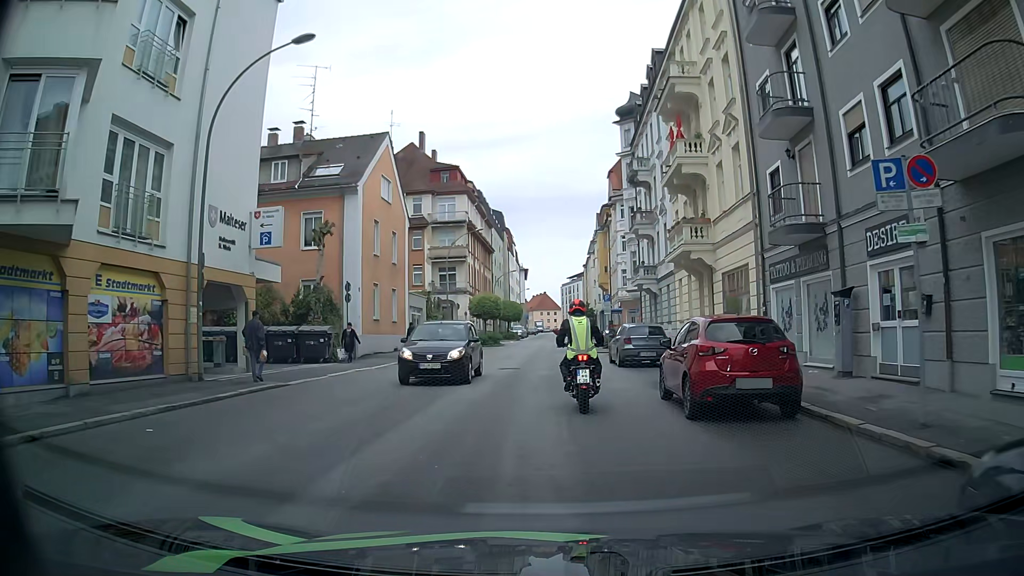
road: tertiary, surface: asphalt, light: Day
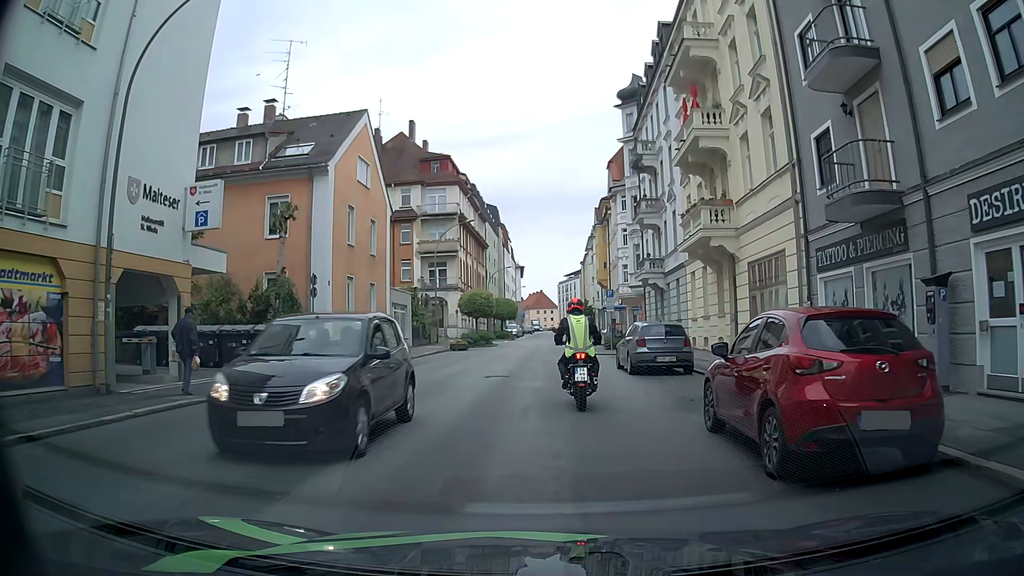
(0.0, +3.9) m; +1°
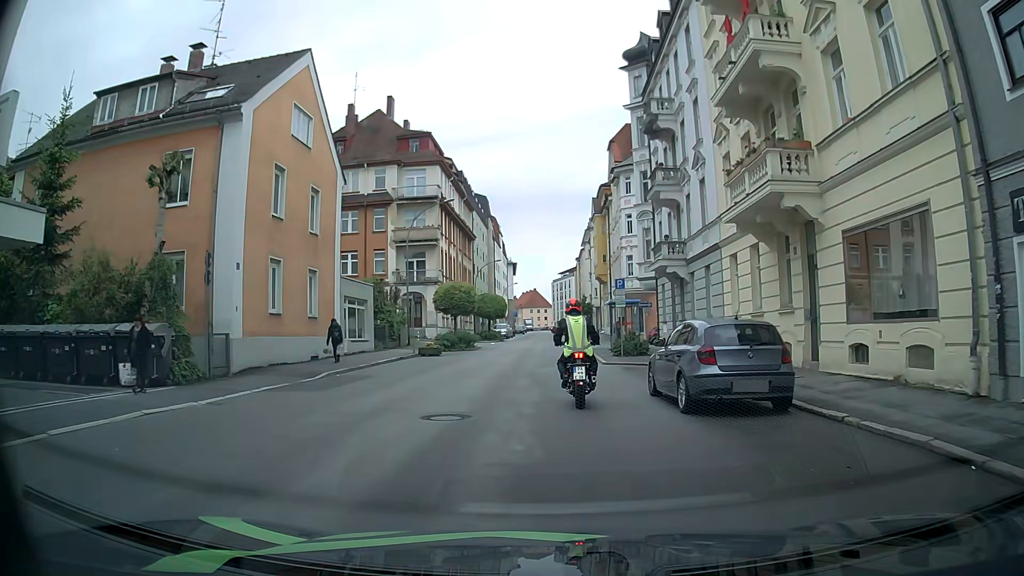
(-0.2, +7.9) m; -1°
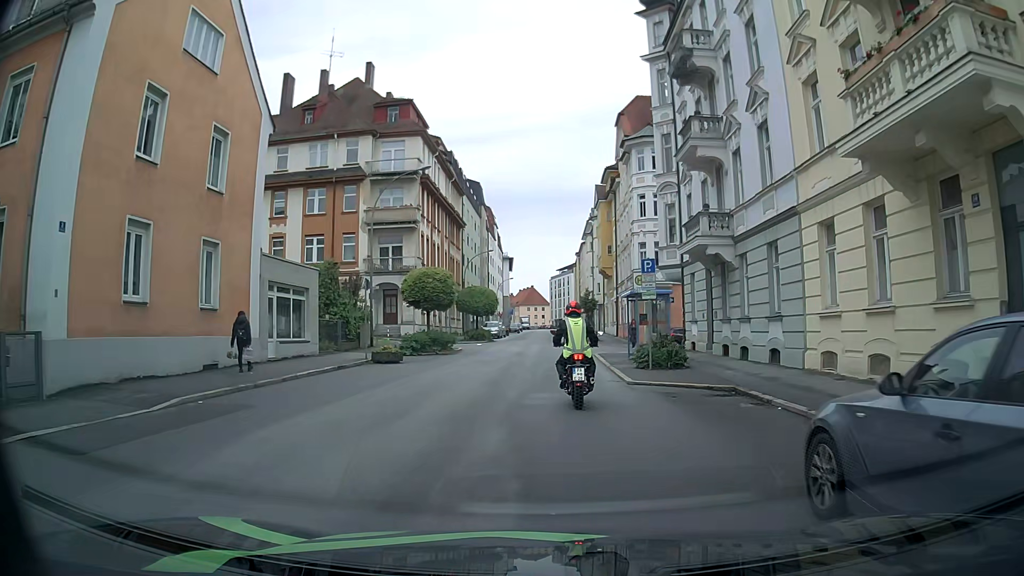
(+0.1, +8.3) m; +2°
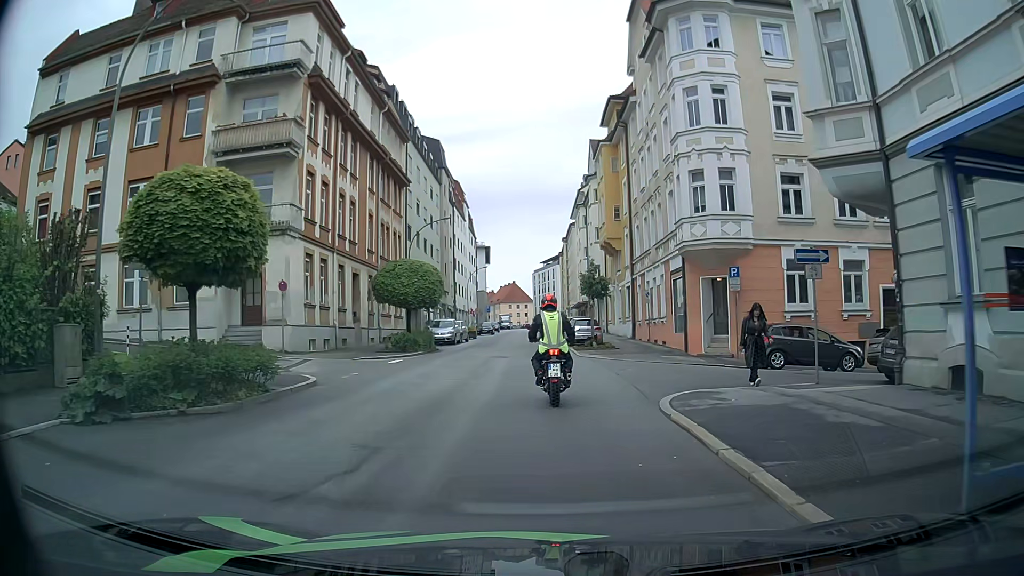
(-0.2, +21.0) m; +2°
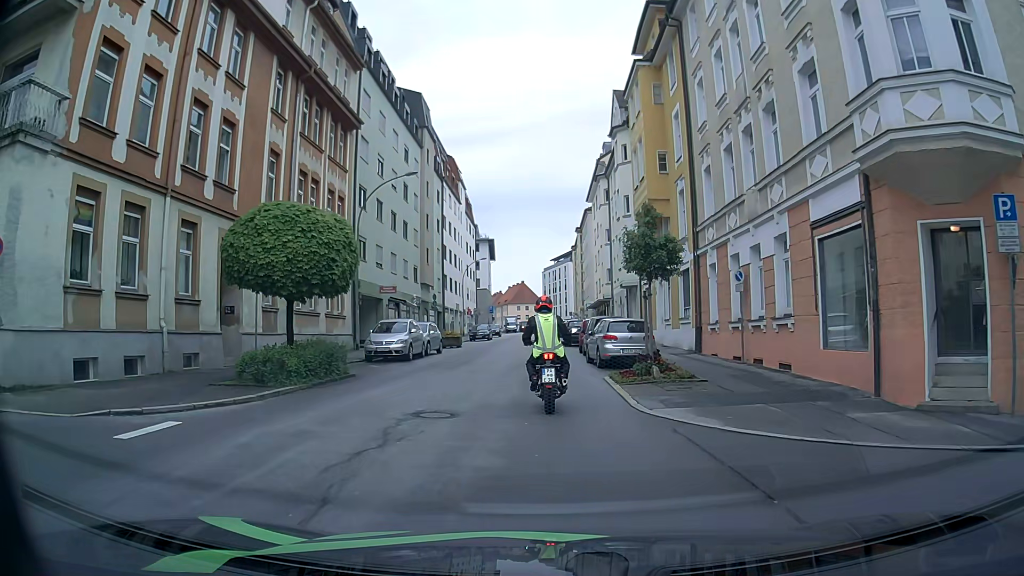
(-0.4, +15.4) m; -2°
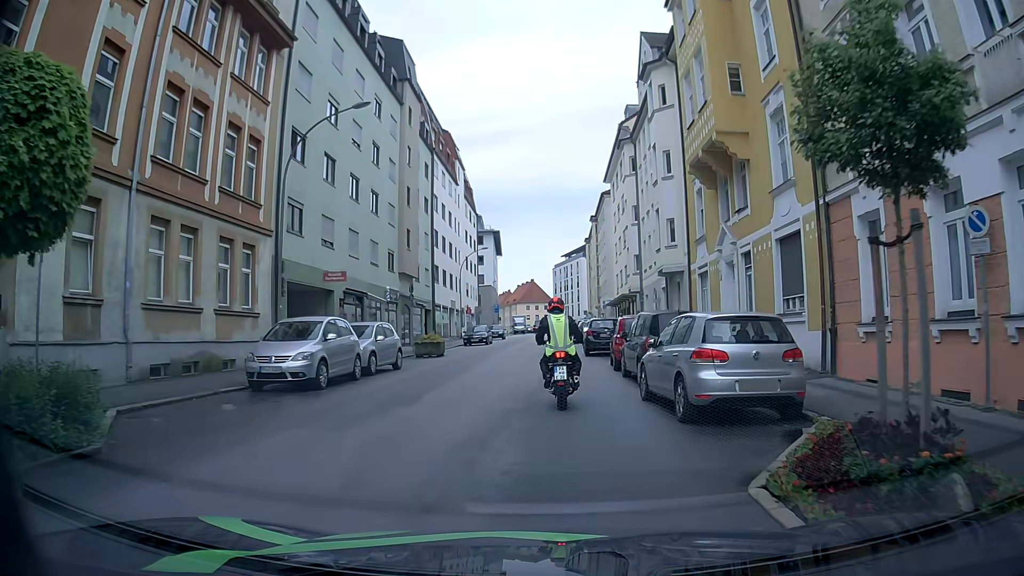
(-0.2, +11.2) m; -2°
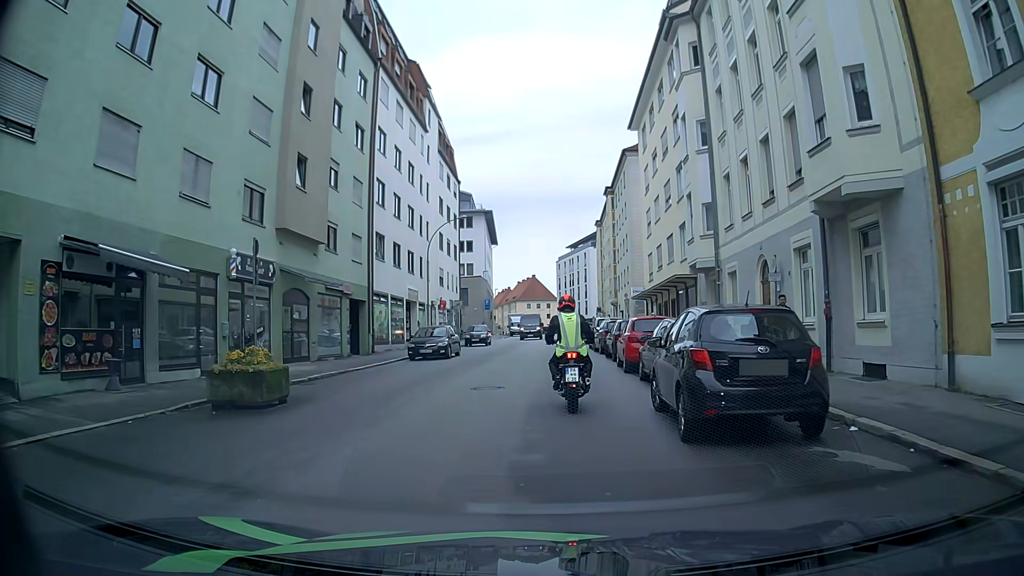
(+0.3, +19.3) m; -1°
(0, +10) (0, +20) (+1, +30) (+1, +40) (+1, +50) (+1, +60) (+1, +70) (+2, +80) (+2, +90) (+2, +100) m
